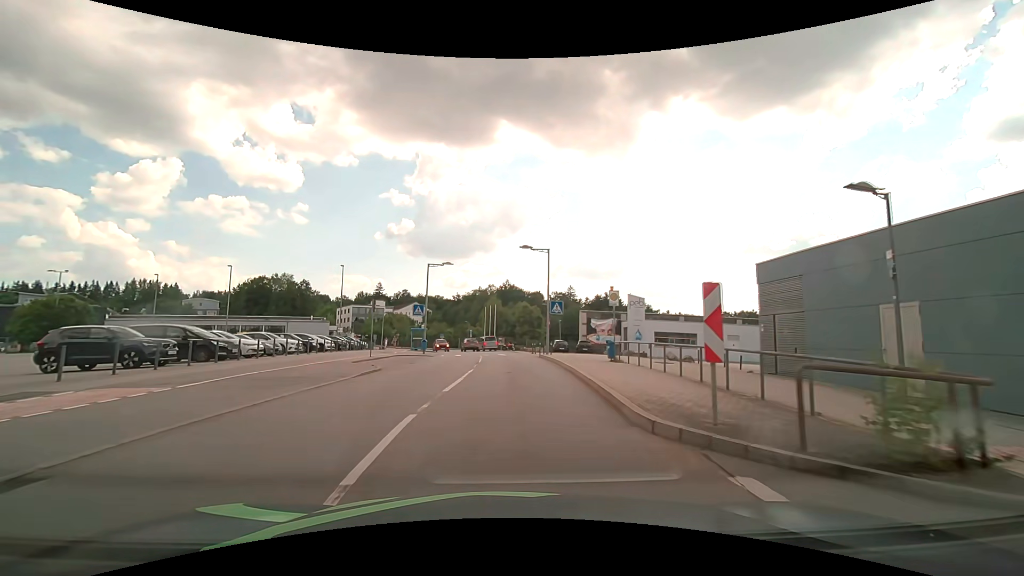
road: residential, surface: asphalt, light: Day
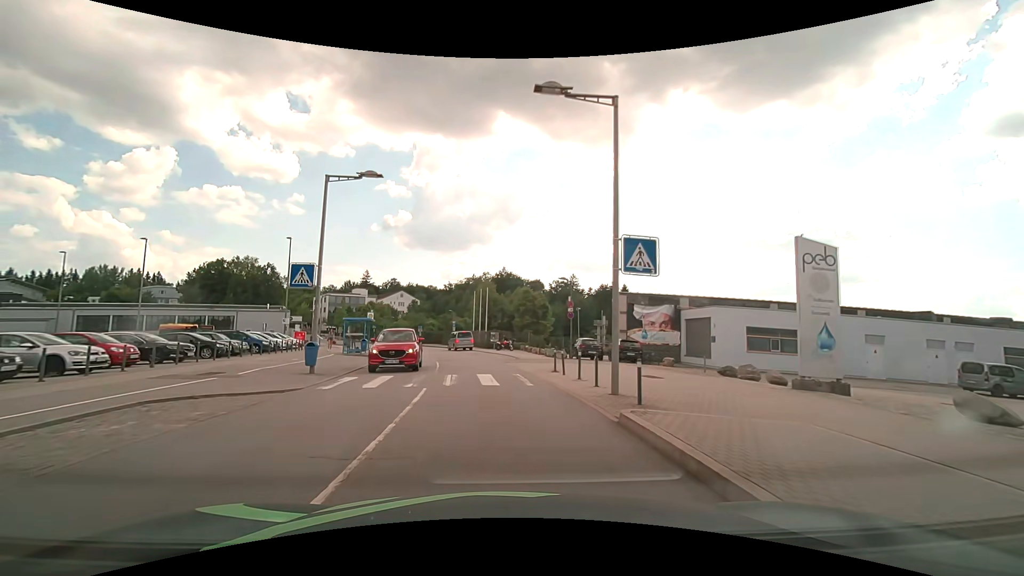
(+0.2, +21.5) m; +1°
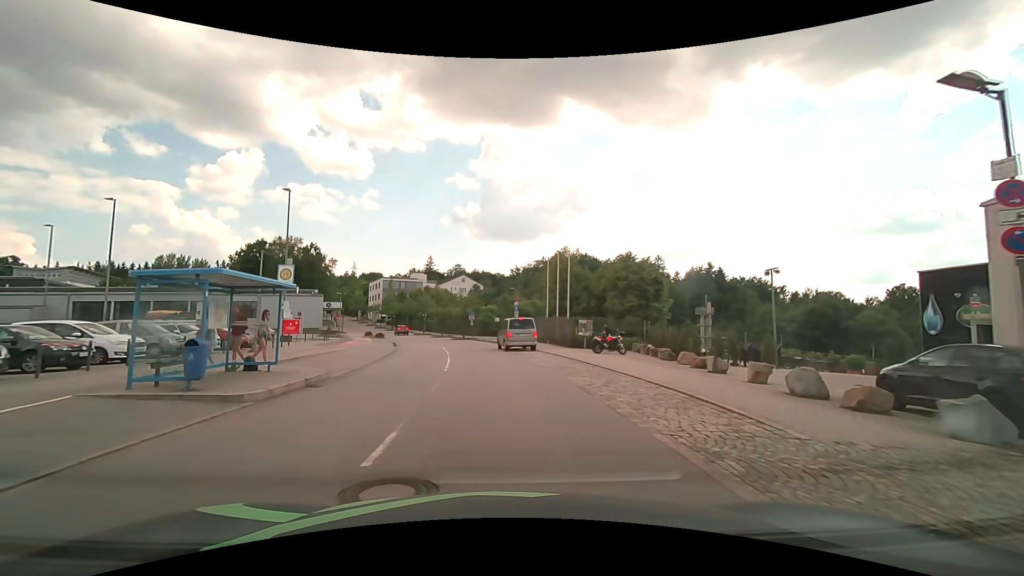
(-1.8, +24.4) m; -8°
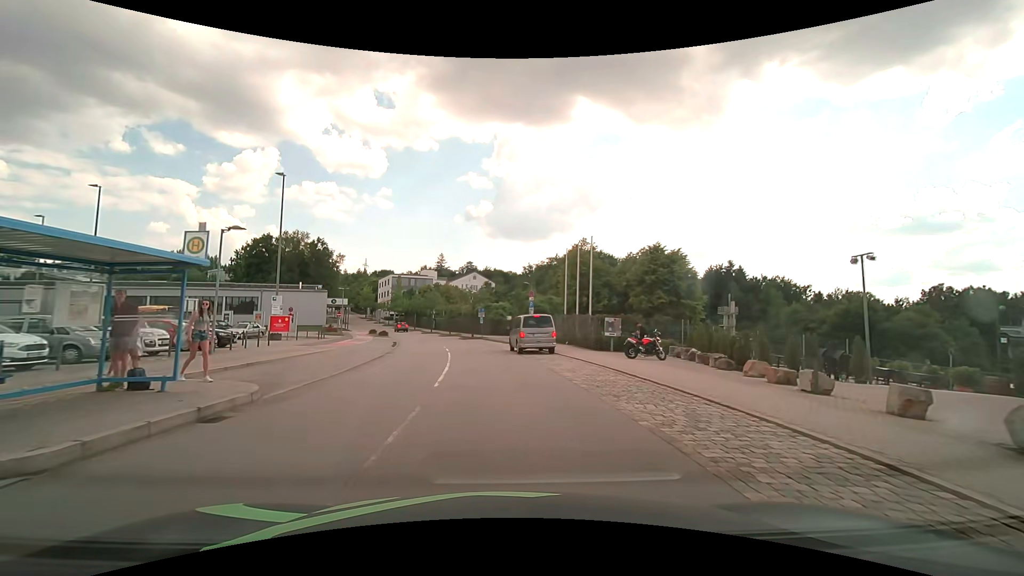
(-0.1, +4.9) m; -1°
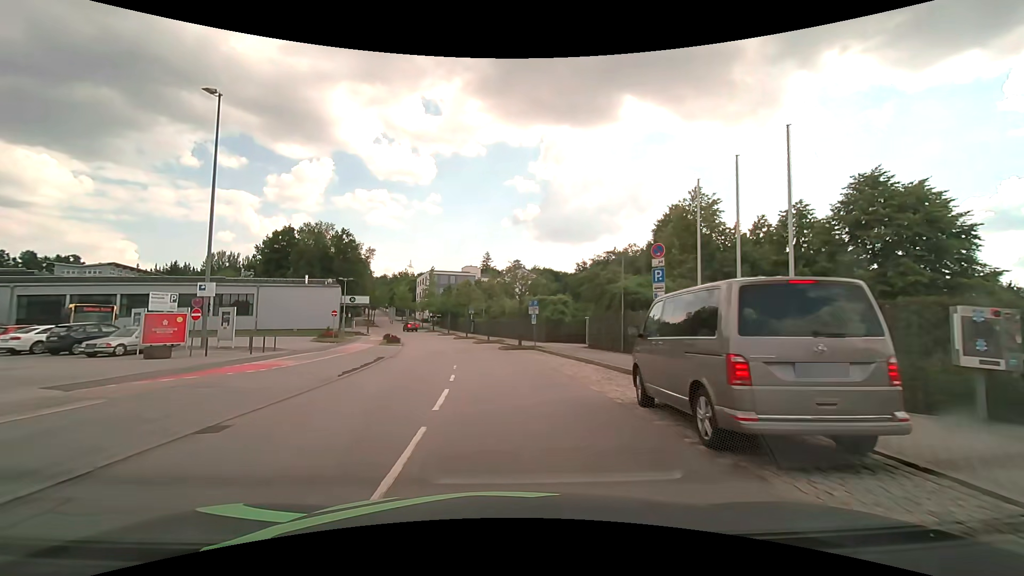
(-1.2, +19.8) m; -6°
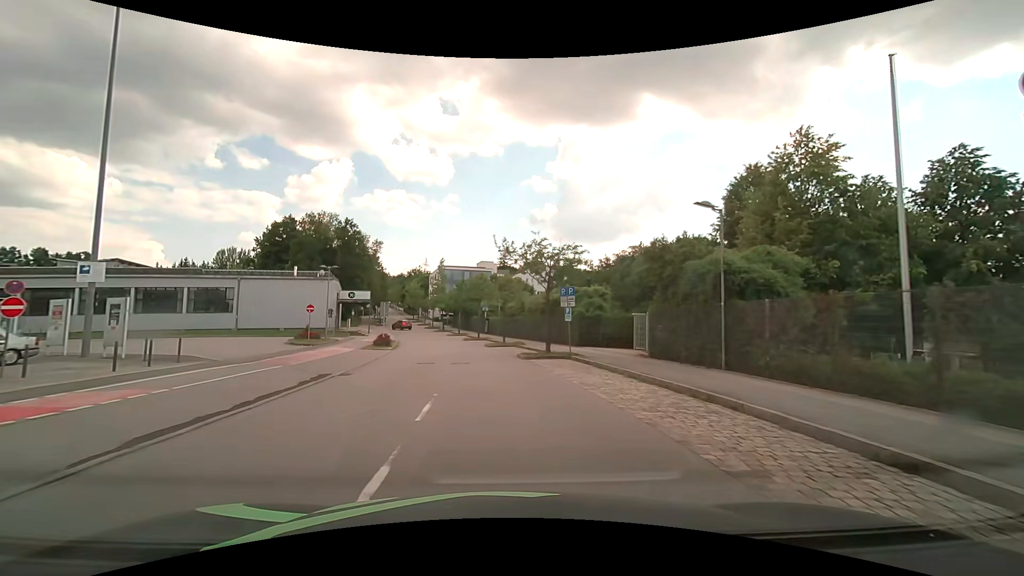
(-0.1, +10.0) m; -2°
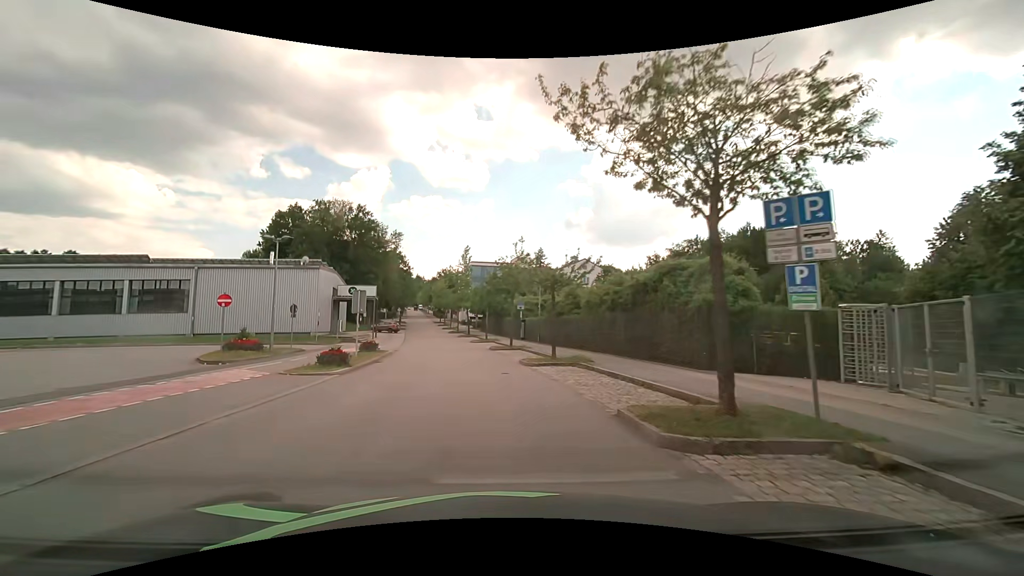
(-0.5, +16.1) m; -4°
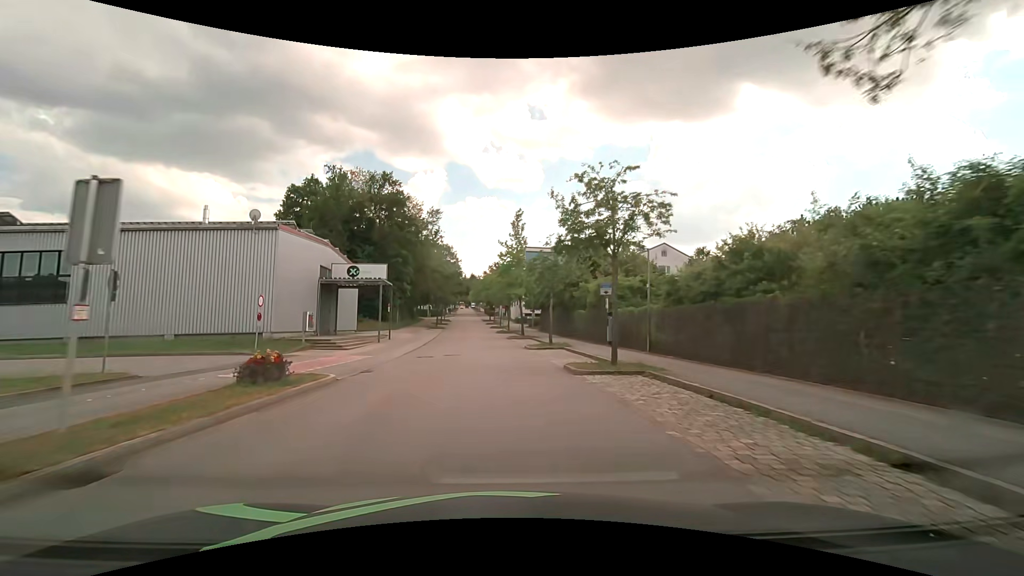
(-1.1, +19.7) m; -6°
(0, +10) (-1, +20) (-1, +30) (-2, +40) (-3, +50) (-4, +60) (-5, +70) (-6, +80) (-7, +90) (-8, +100) m
